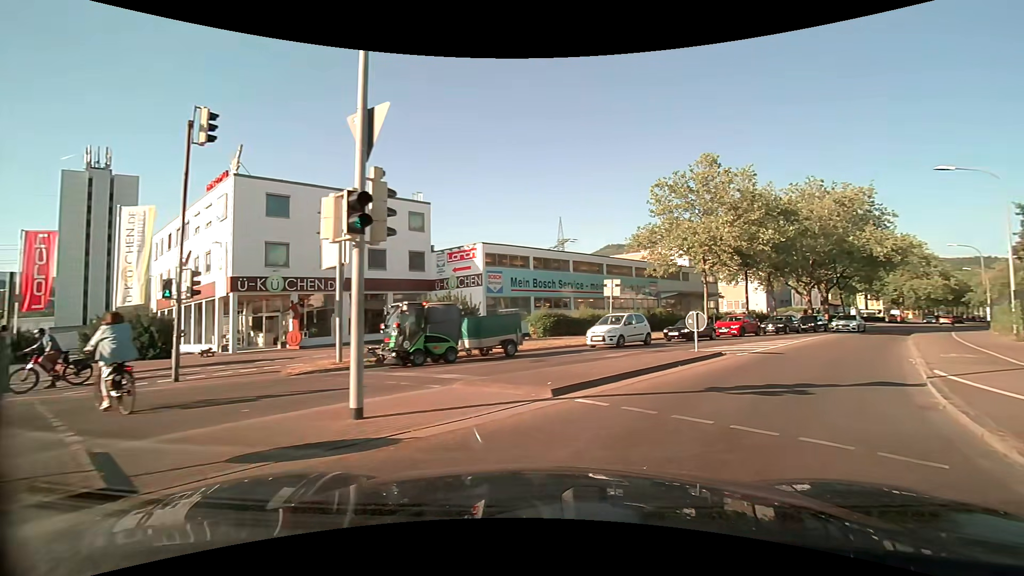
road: secondary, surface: asphalt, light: Day
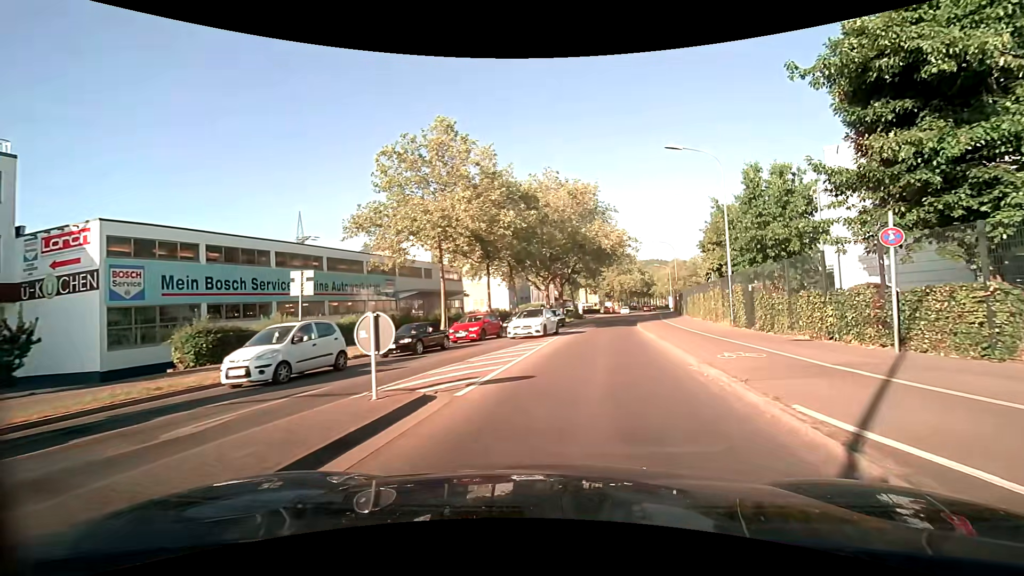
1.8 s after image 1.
(+2.9, +9.0) m; +27°
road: tertiary
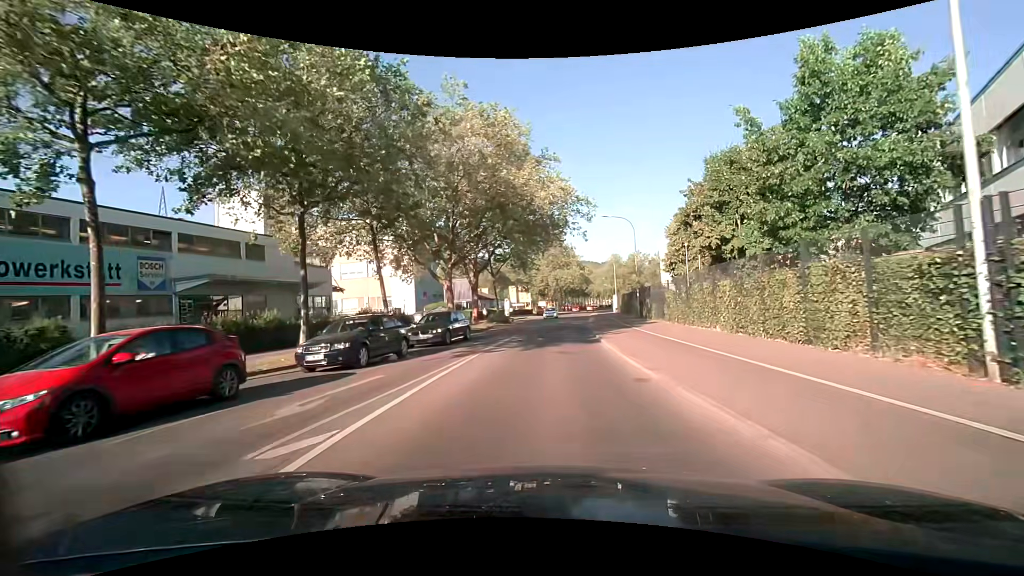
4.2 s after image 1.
(+1.8, +18.7) m; +8°
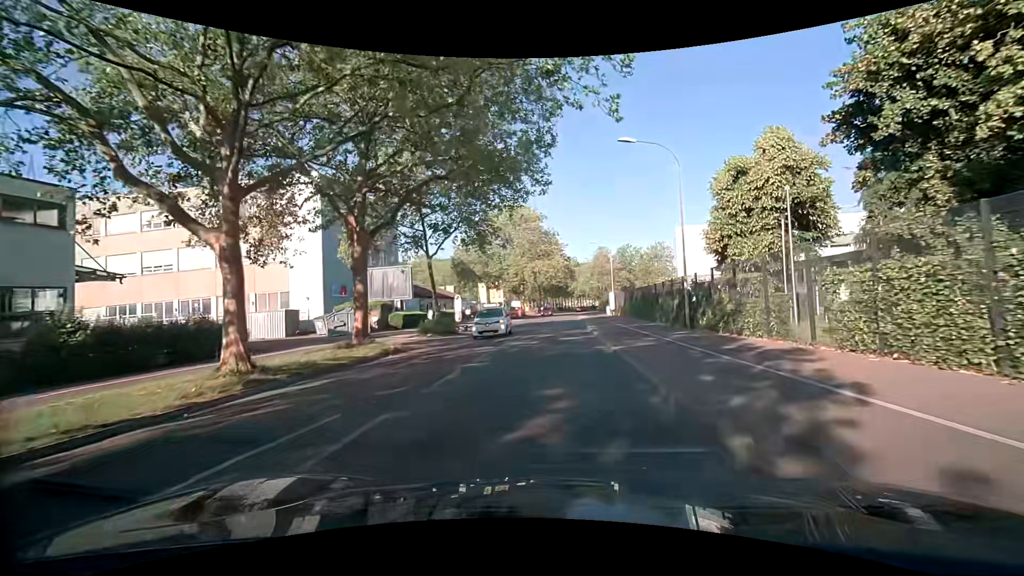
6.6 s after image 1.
(+0.3, +20.3) m; +2°
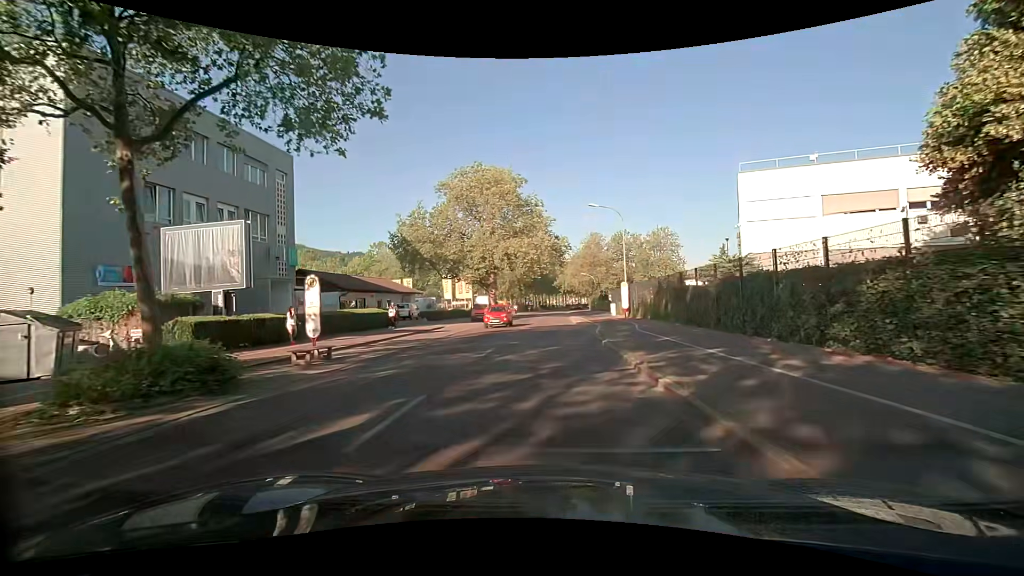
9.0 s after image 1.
(+0.3, +21.4) m; +2°
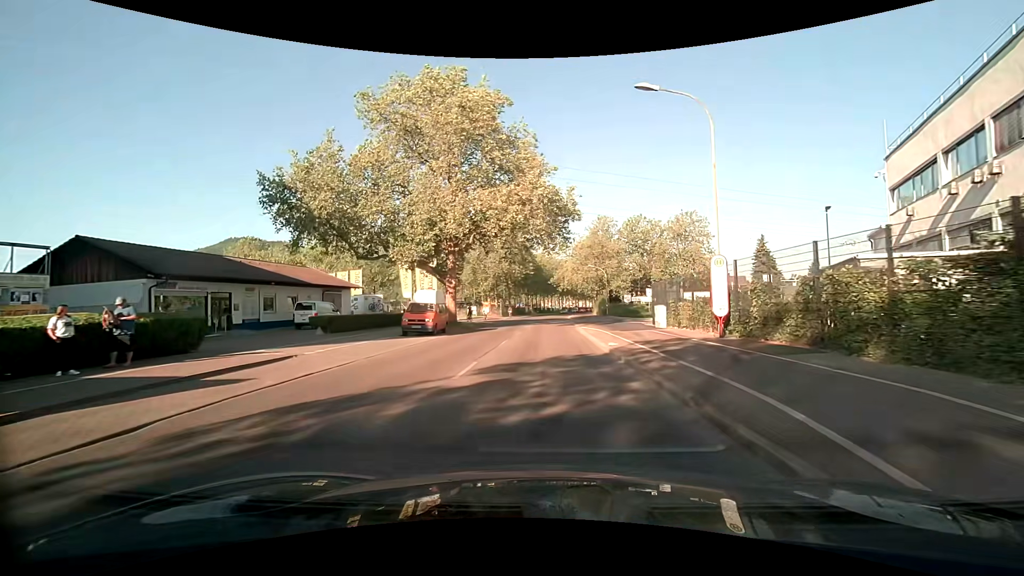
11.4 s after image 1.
(+0.1, +22.1) m; +1°
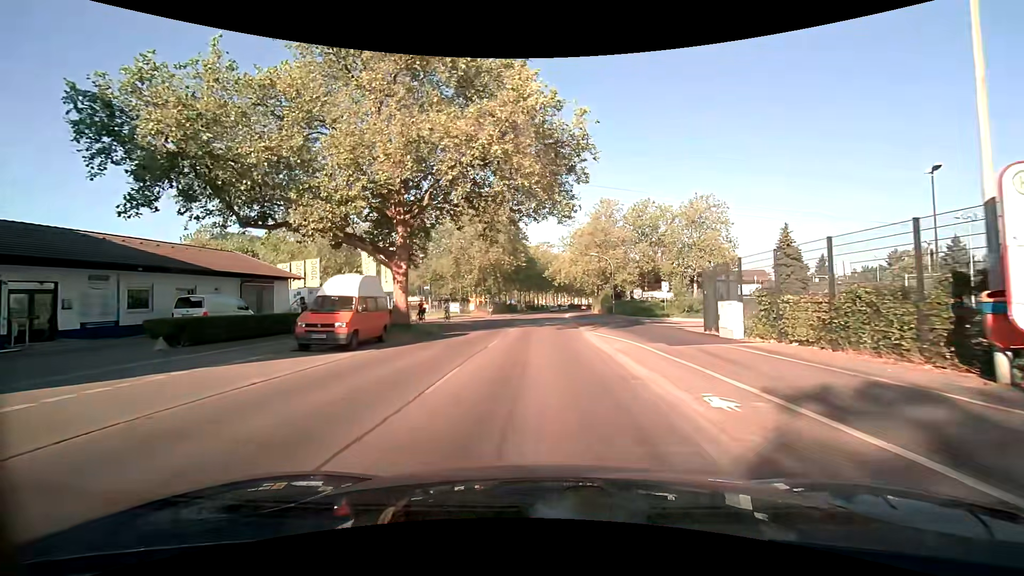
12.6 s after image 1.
(0.0, +10.9) m; +1°
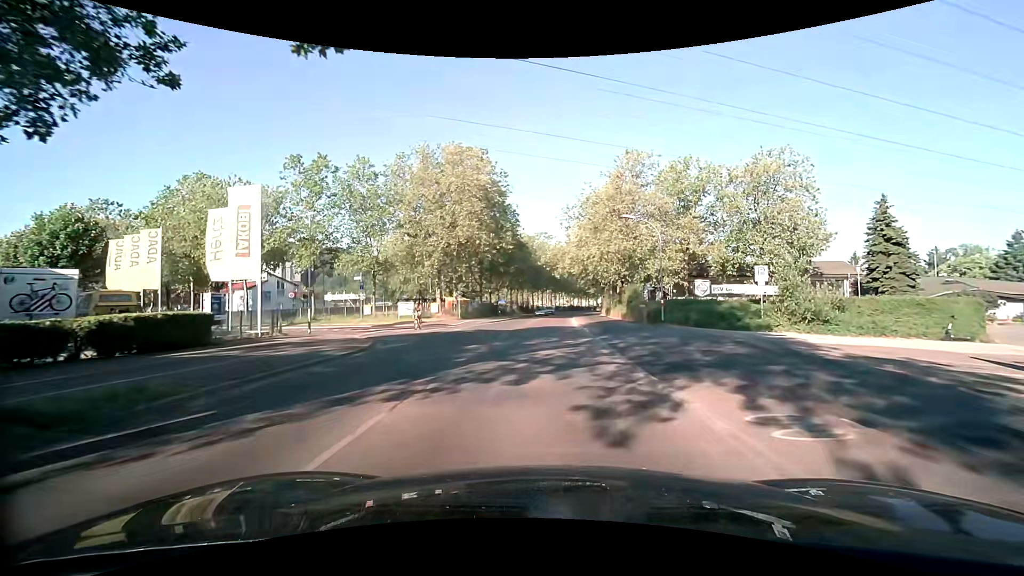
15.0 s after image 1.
(+0.1, +22.9) m; +1°
(0, +10) (0, +20) (0, +30) (0, +40) (+1, +50) (+1, +60) (+2, +70) (+2, +80) (+3, +90) (+4, +100) m
